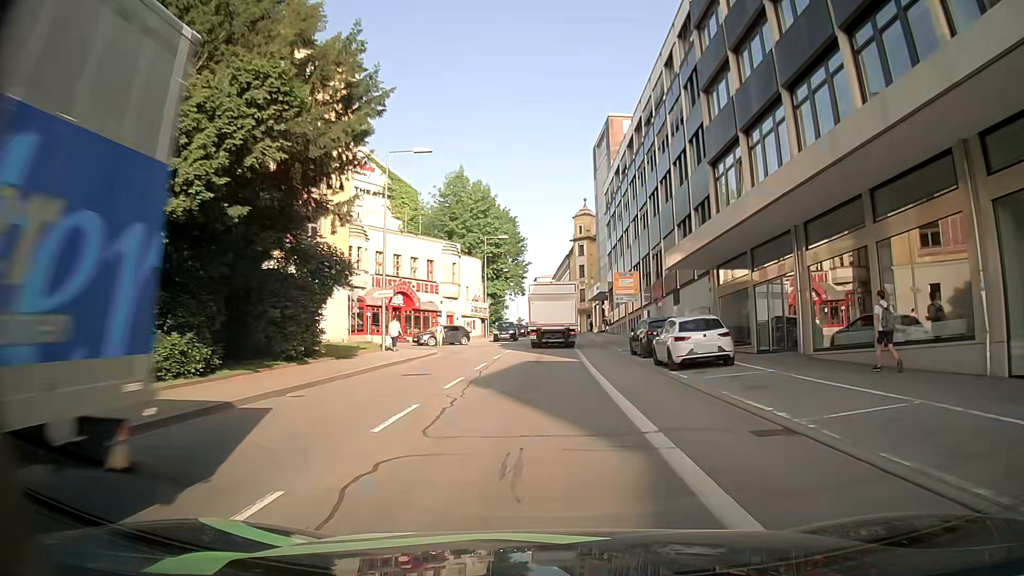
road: tertiary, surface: asphalt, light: Day
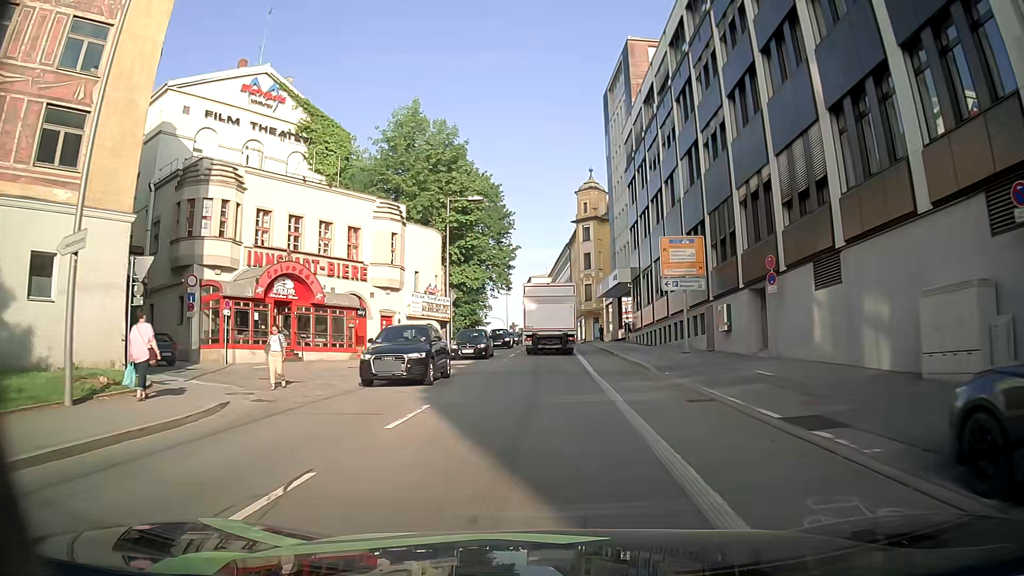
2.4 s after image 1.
(-0.1, +23.1) m; -1°
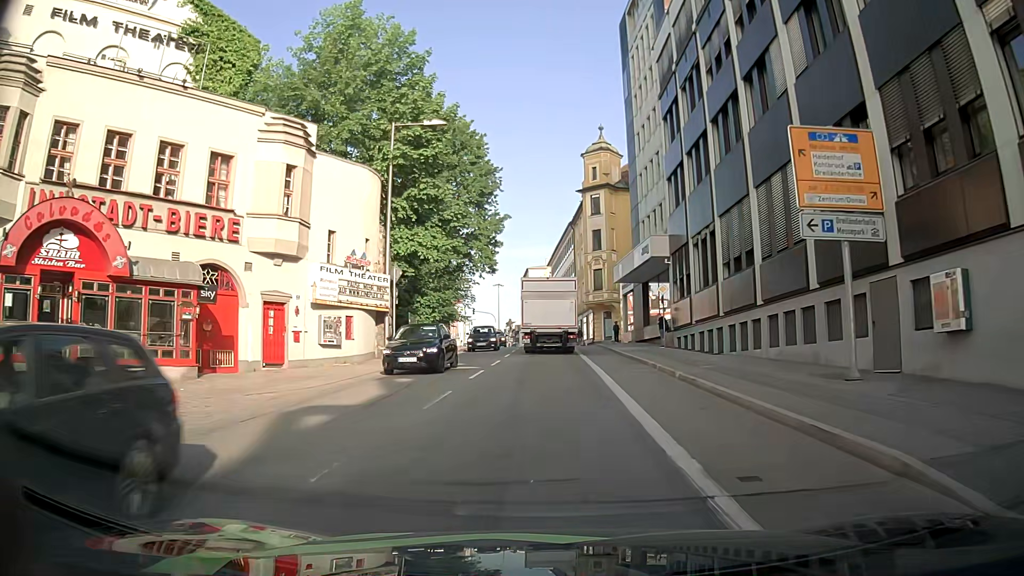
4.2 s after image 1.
(0.0, +16.3) m; +1°
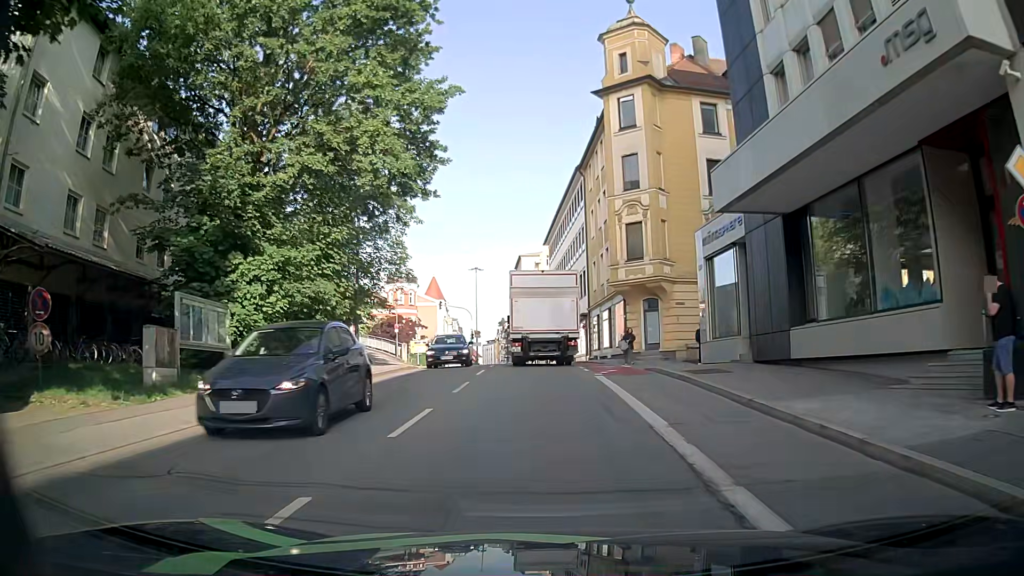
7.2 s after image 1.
(-0.5, +26.8) m; -1°
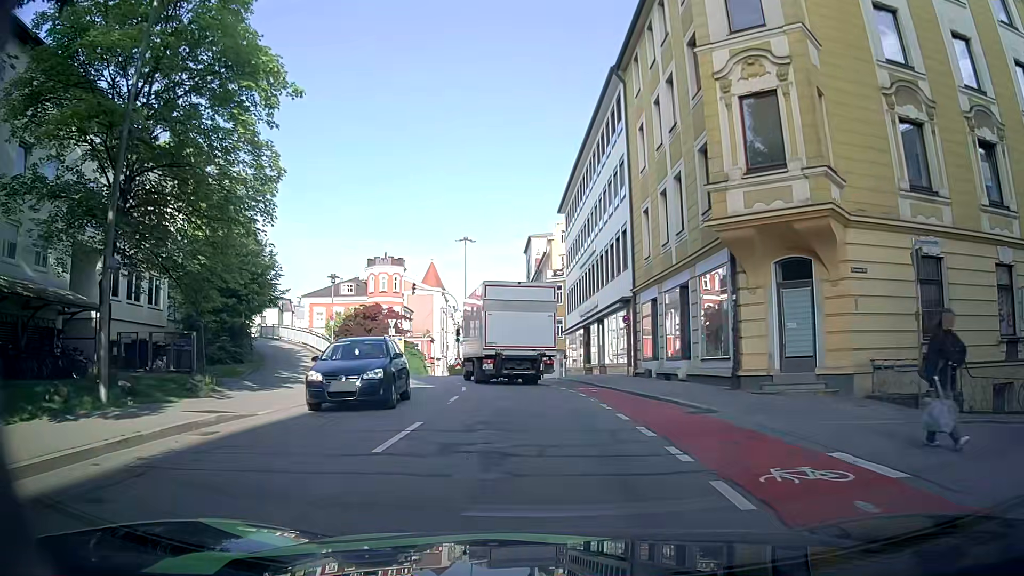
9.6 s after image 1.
(-0.1, +18.5) m; 0°
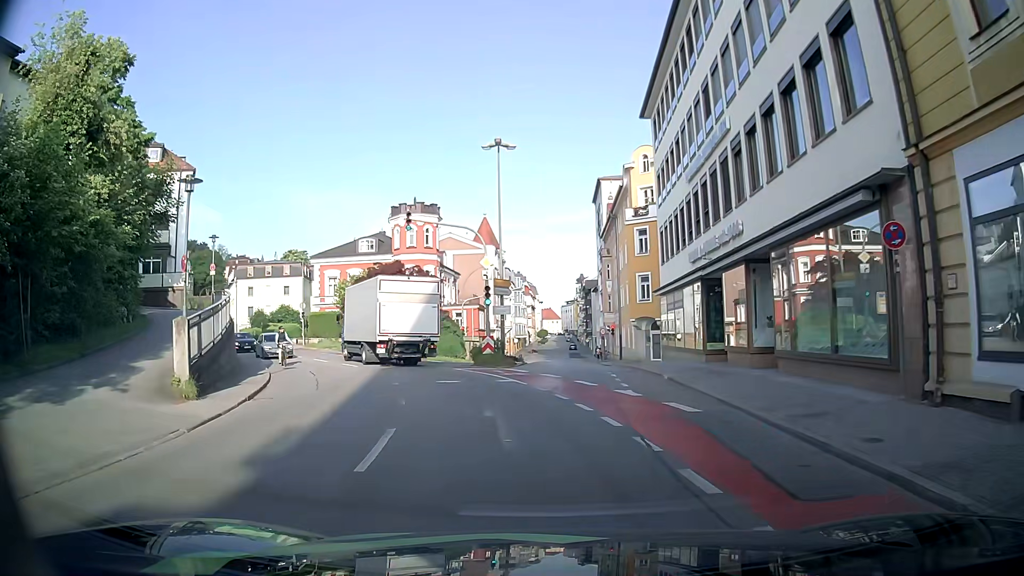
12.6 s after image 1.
(-0.7, +19.4) m; -5°
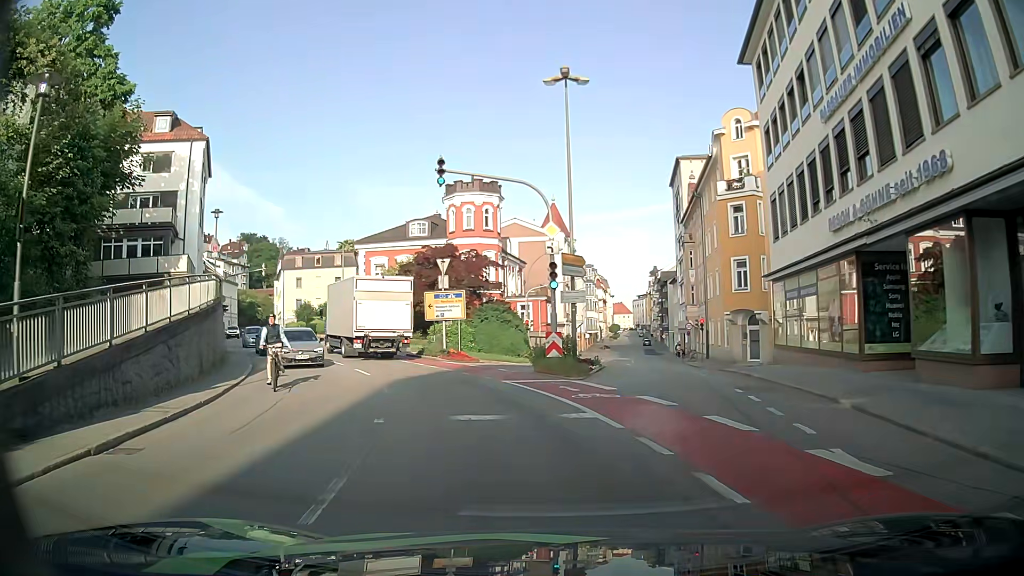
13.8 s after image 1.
(-0.4, +8.2) m; -6°
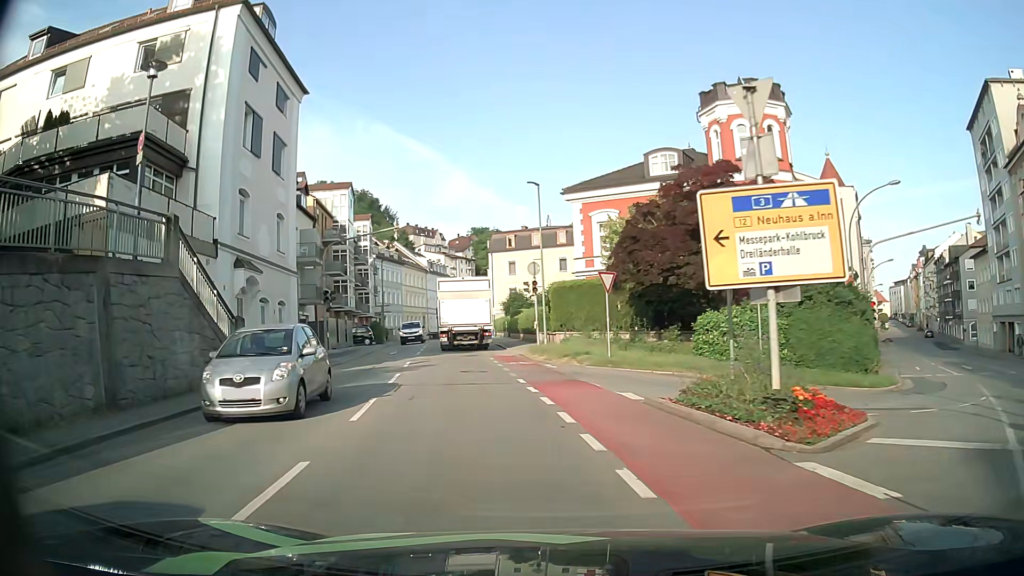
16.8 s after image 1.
(-3.6, +22.5) m; -20°
(-1, +10) (-2, +20) (-4, +30) (-6, +40) (-7, +49) (-9, +59) (-11, +69) (-12, +79) (-13, +89) (-13, +99) m
